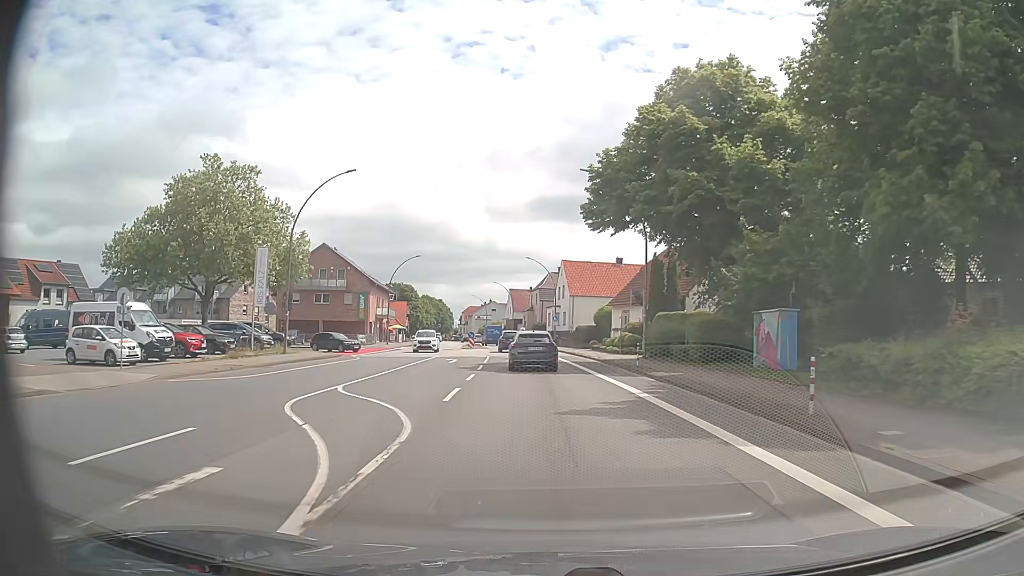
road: primary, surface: asphalt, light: Day
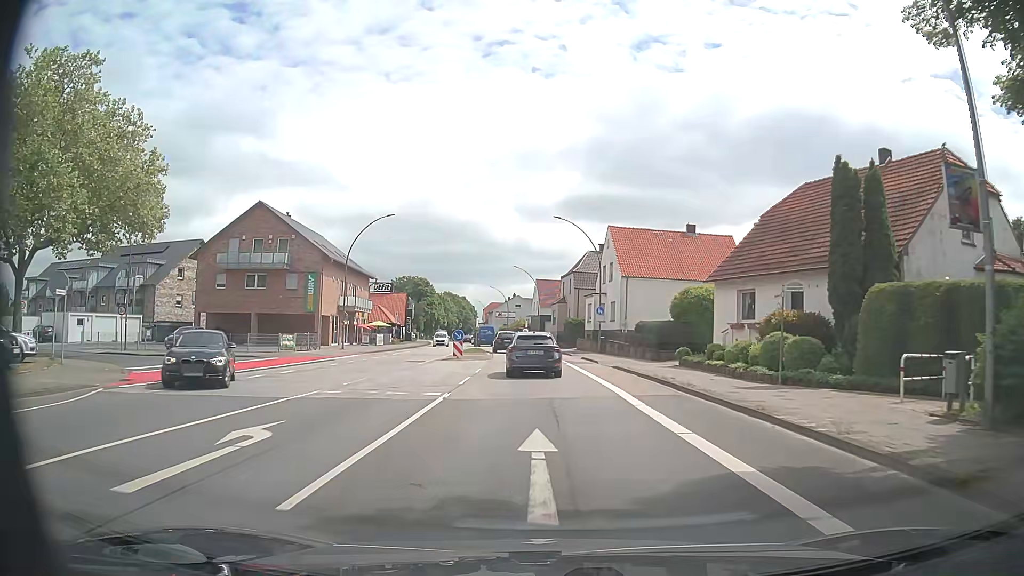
(-0.6, +26.7) m; -2°
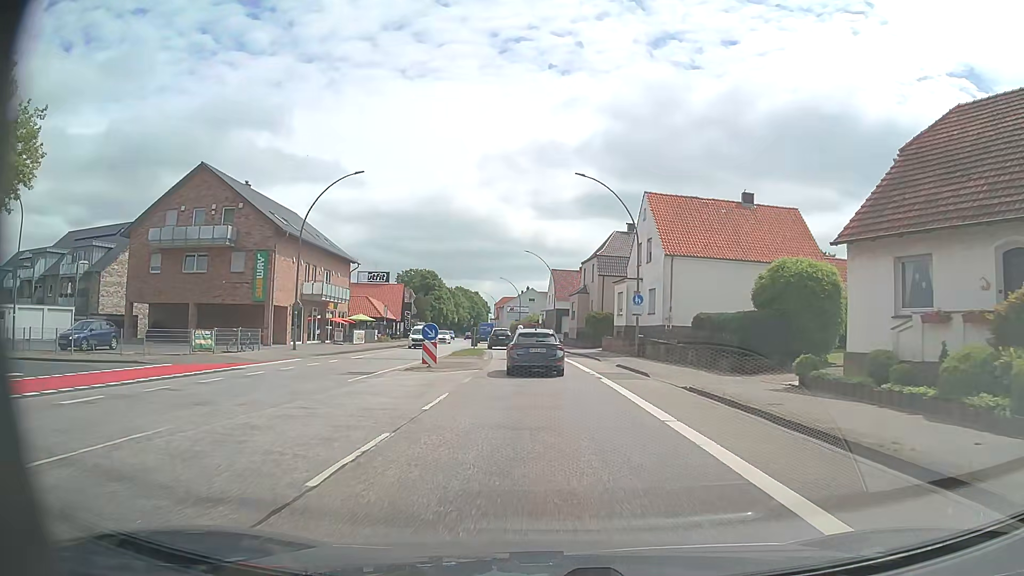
(-0.2, +12.8) m; -1°
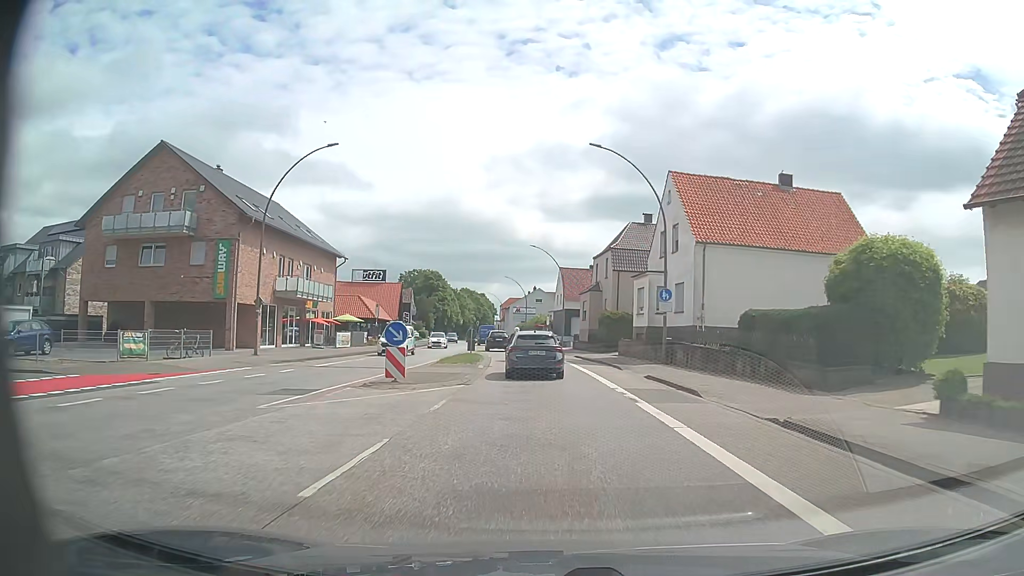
(-0.1, +6.3) m; -1°
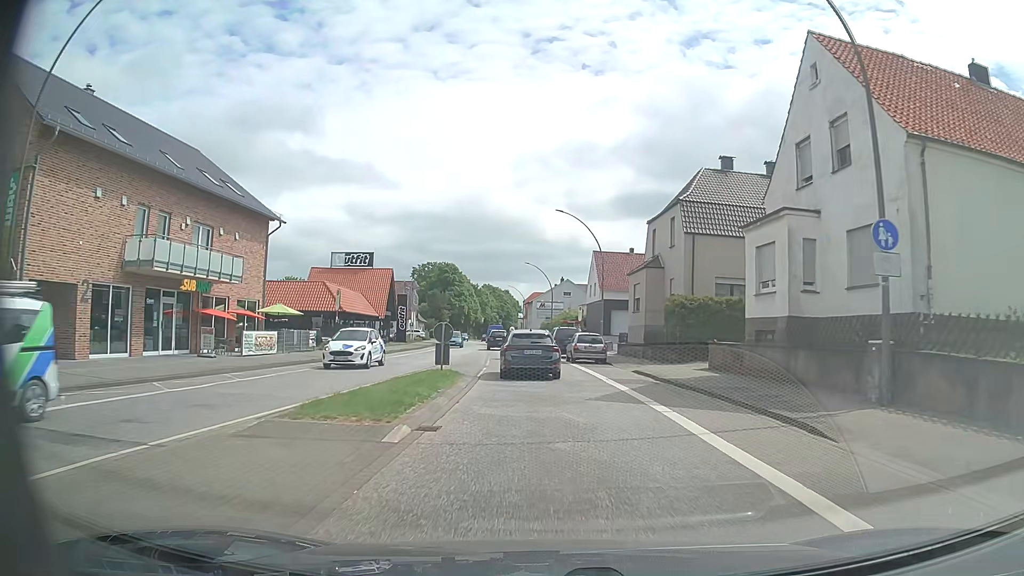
(-0.2, +18.7) m; -2°
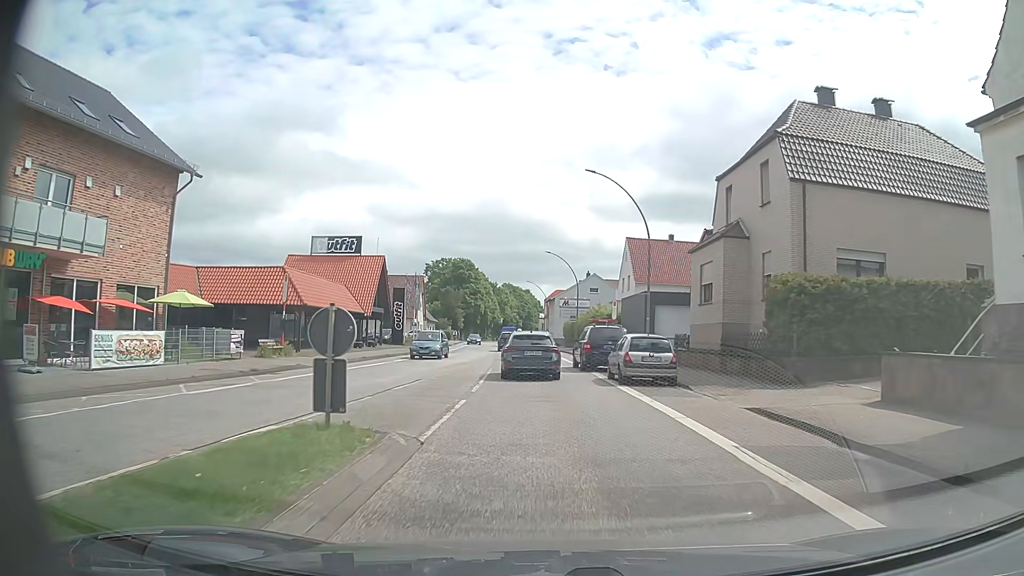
(-0.2, +12.3) m; -2°
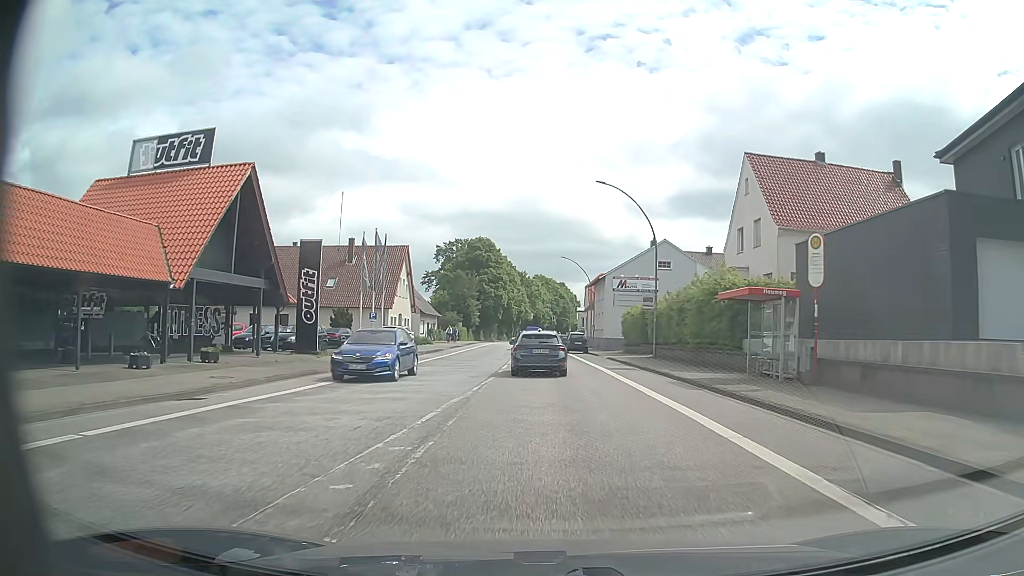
(-1.0, +31.8) m; -3°
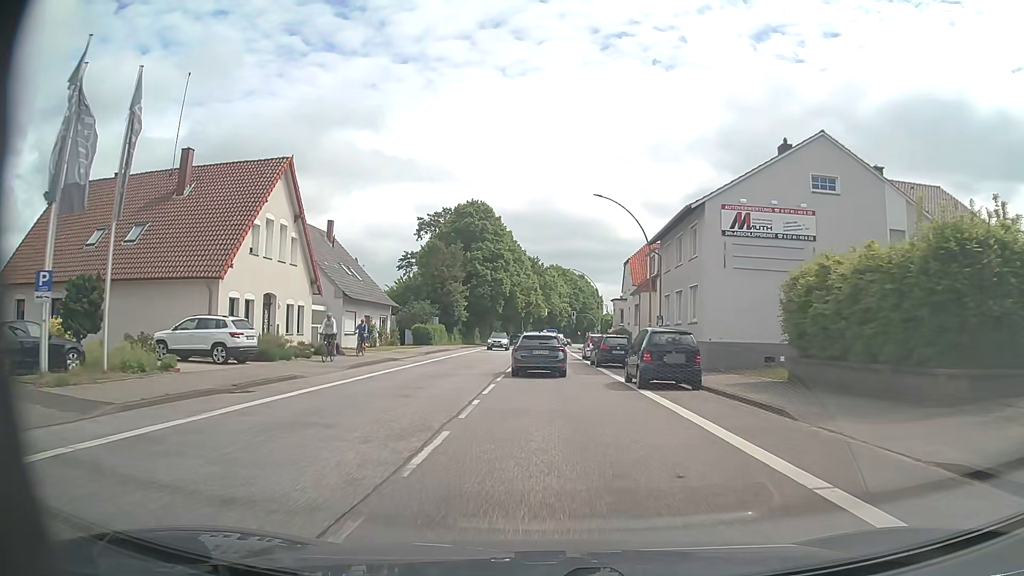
(-0.3, +33.8) m; -1°
